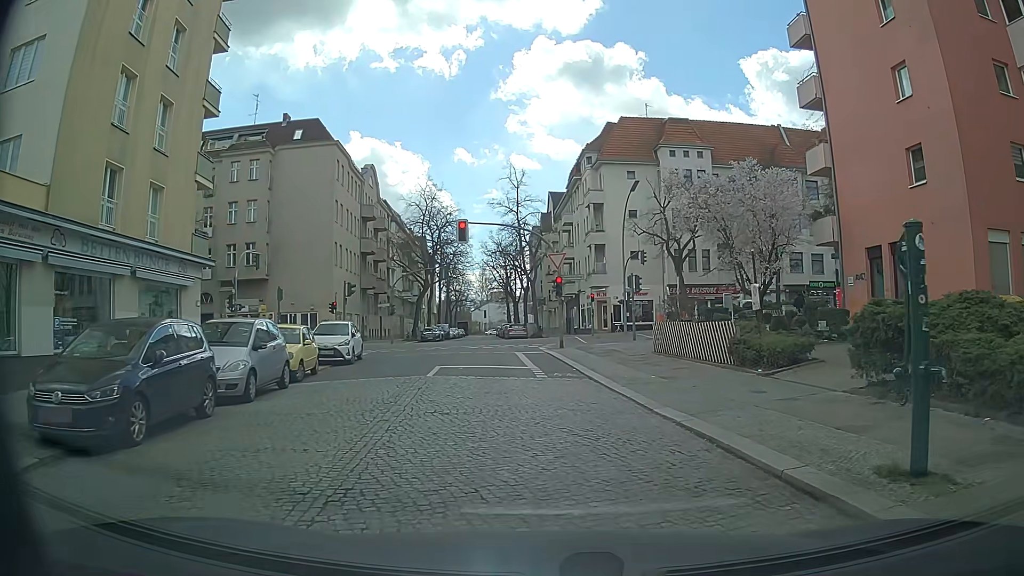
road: residential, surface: sett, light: Day
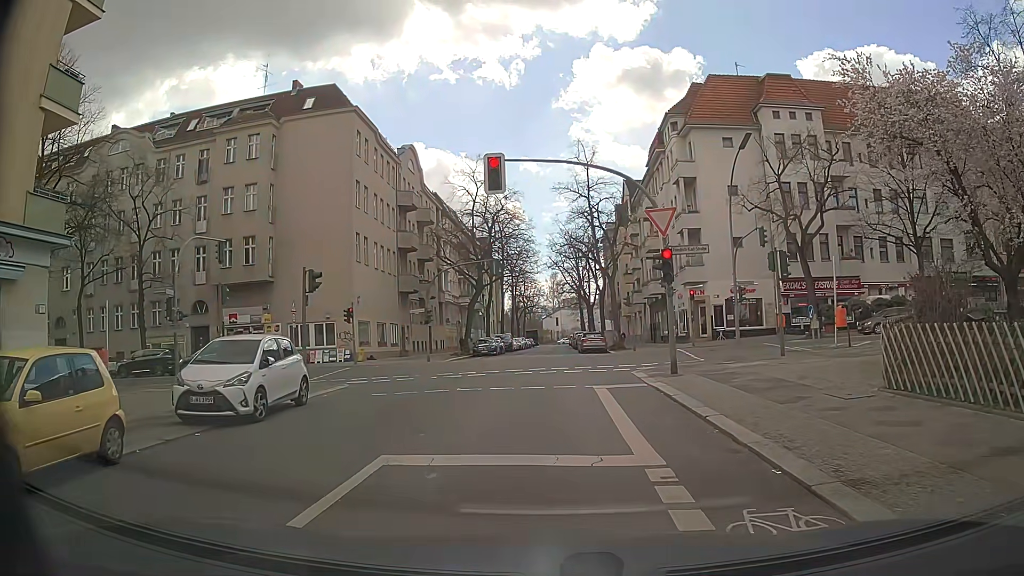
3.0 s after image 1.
(+0.1, +12.5) m; -4°
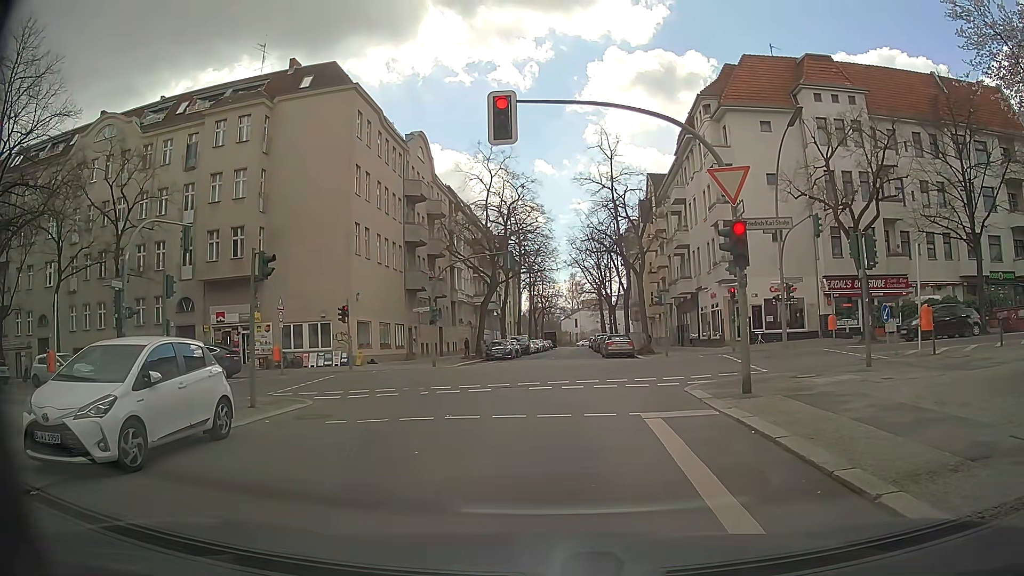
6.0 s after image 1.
(0.0, +4.4) m; +1°
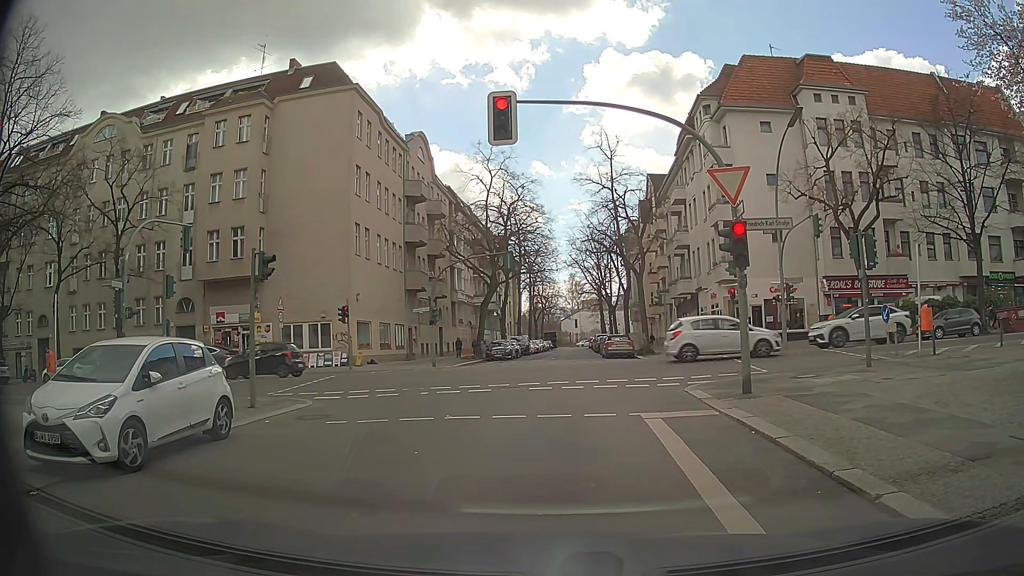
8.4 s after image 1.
(0.0, +0.1) m; 0°
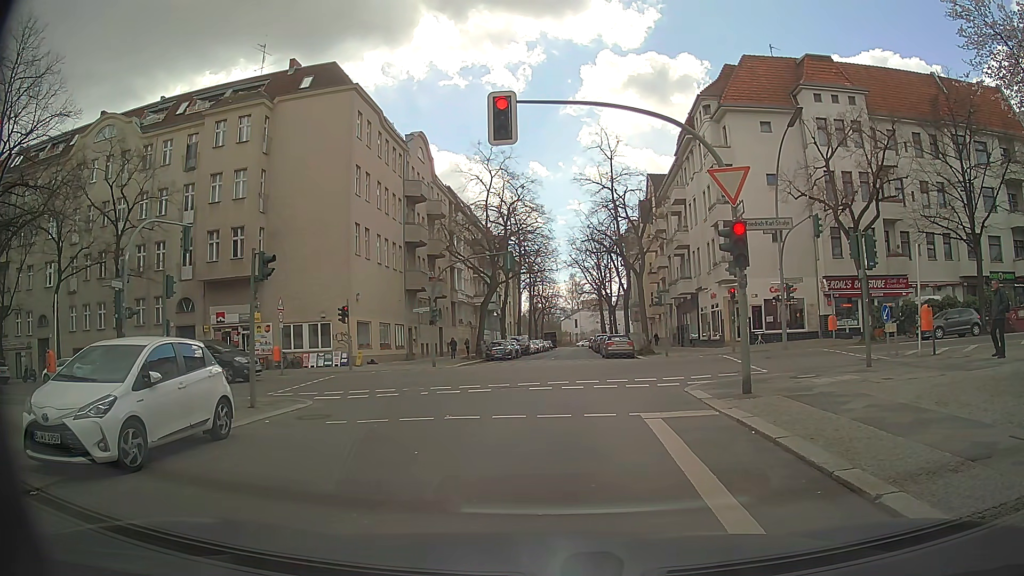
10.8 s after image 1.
(0.0, 0.0) m; 0°
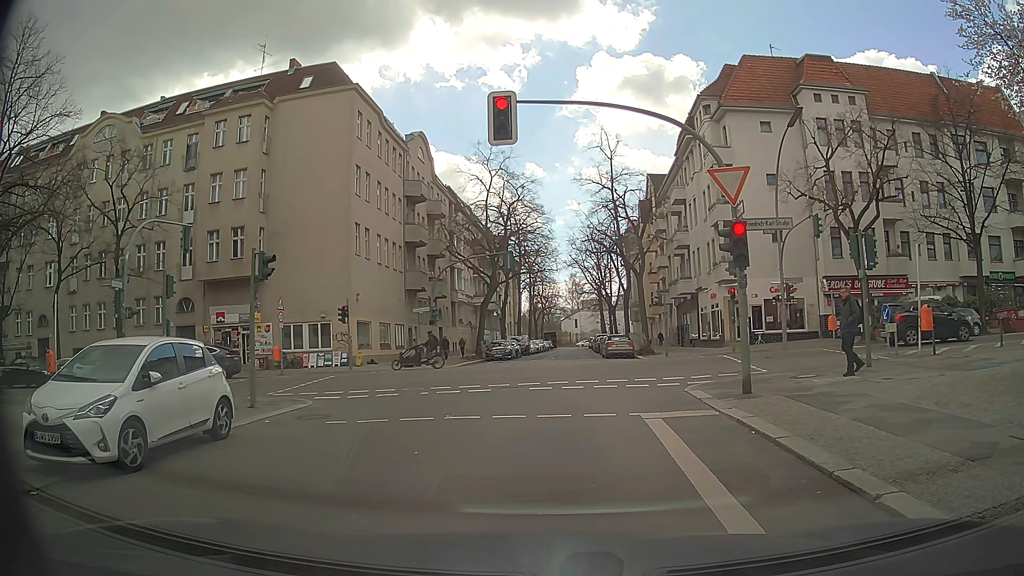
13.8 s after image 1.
(0.0, 0.0) m; 0°
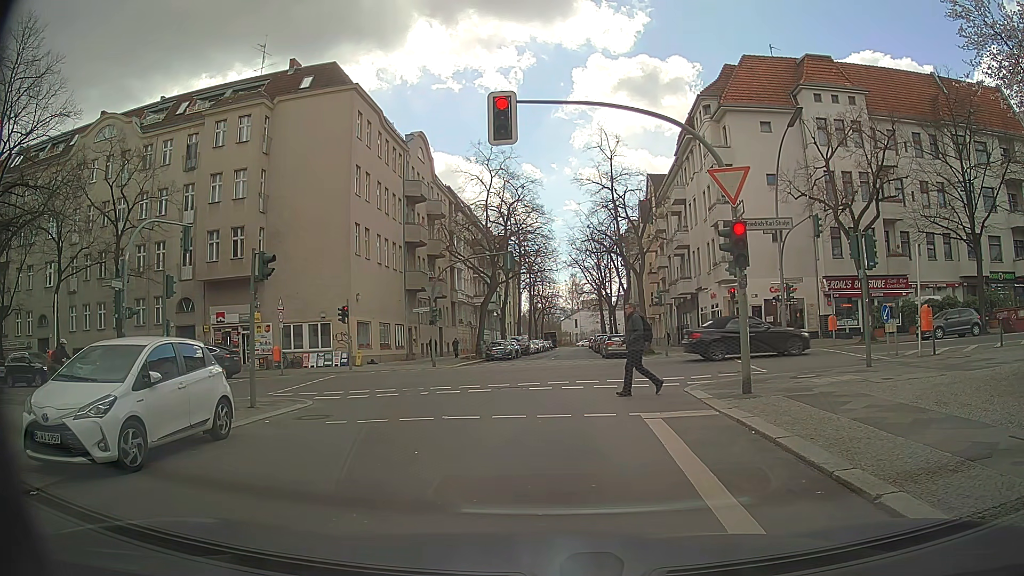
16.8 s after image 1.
(0.0, 0.0) m; 0°
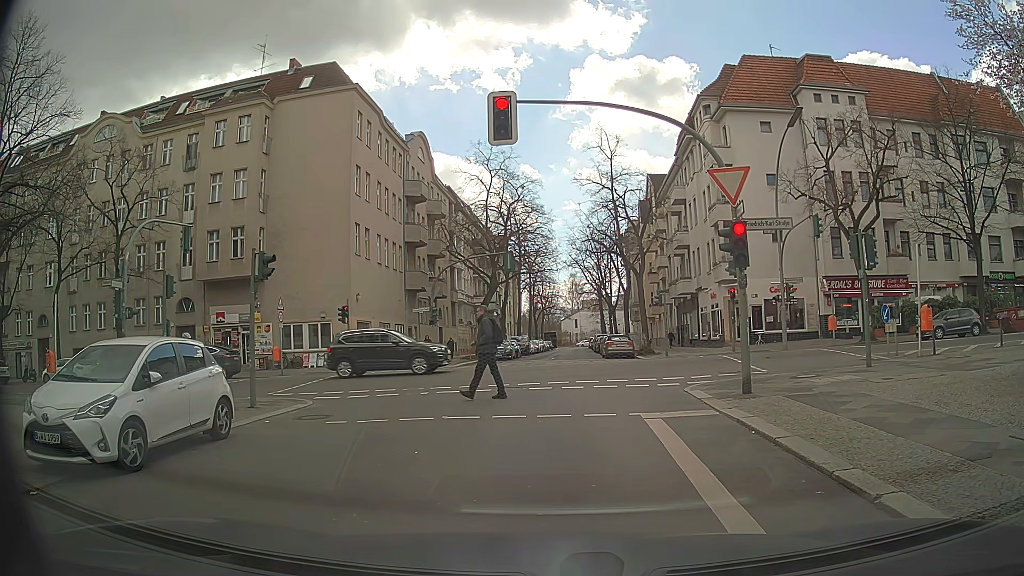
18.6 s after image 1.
(0.0, 0.0) m; 0°
